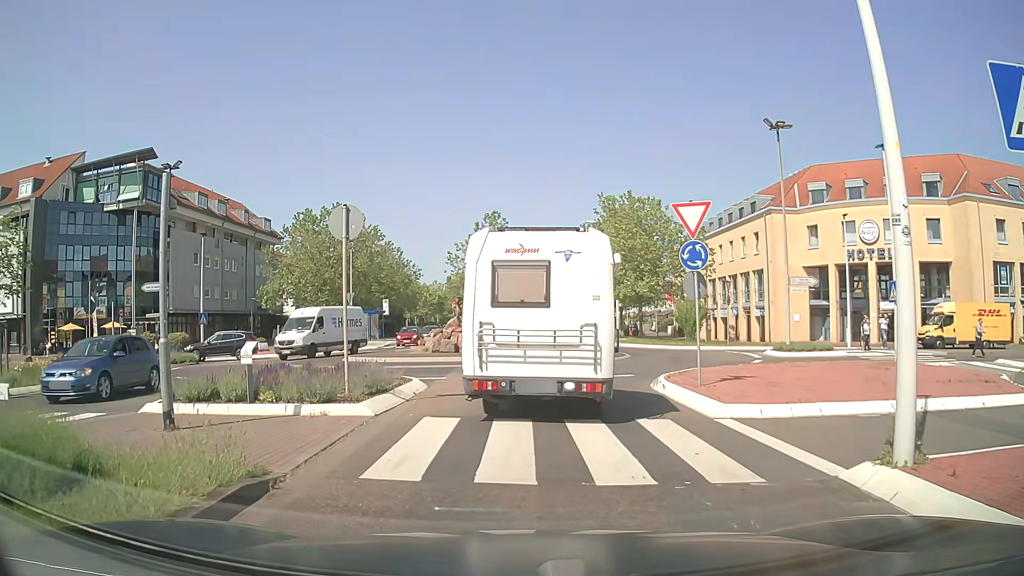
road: secondary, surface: asphalt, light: Day
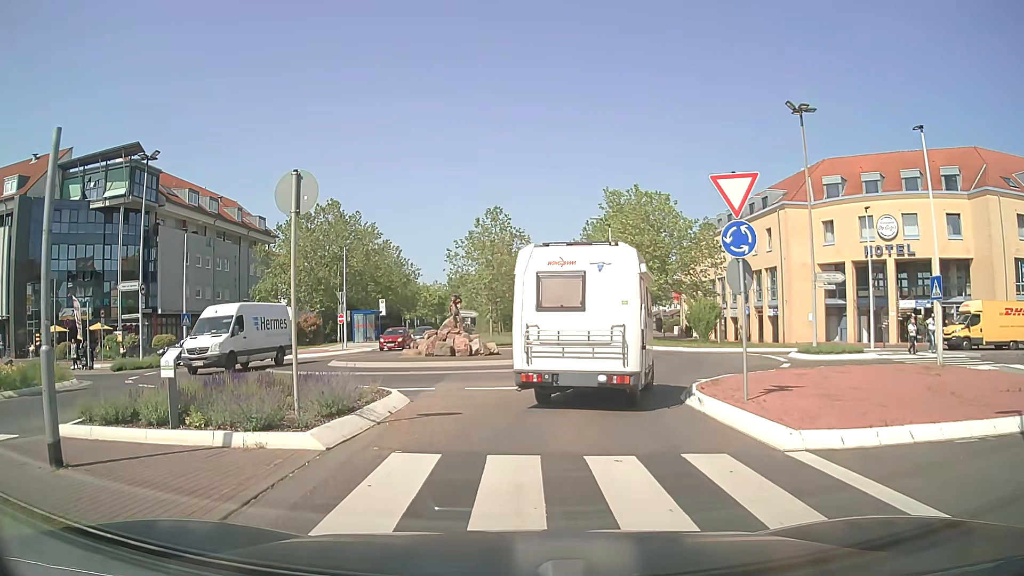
(-0.1, +2.7) m; -2°
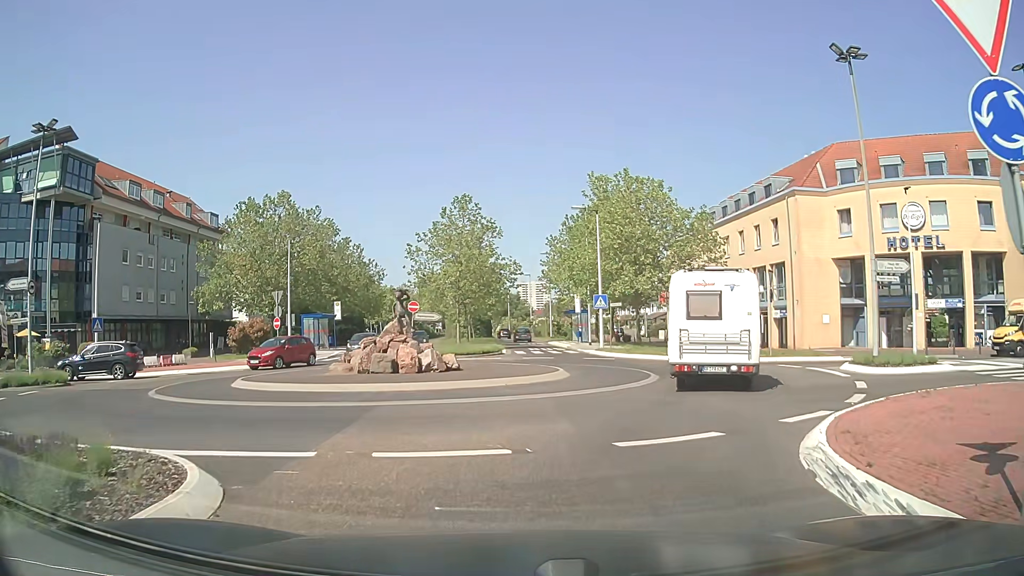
(+0.1, +7.4) m; +2°
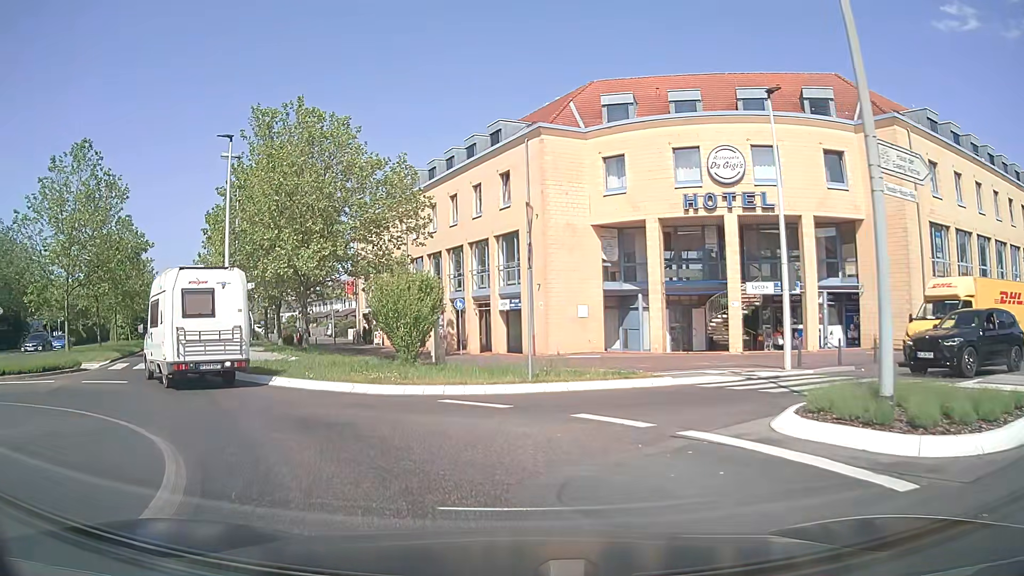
(+3.5, +14.6) m; +26°
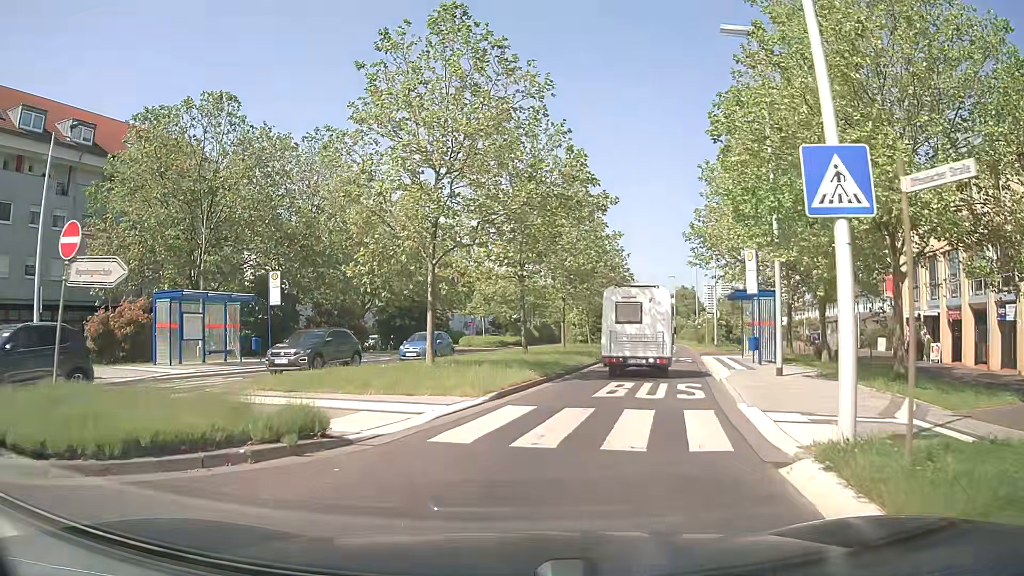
(-7.1, +15.1) m; -41°
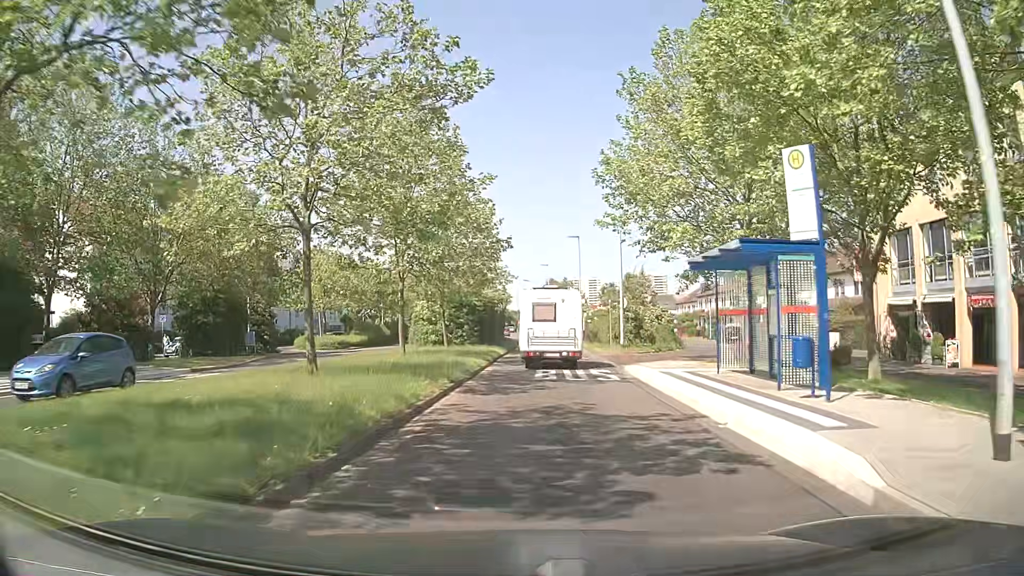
(+1.4, +13.9) m; +11°
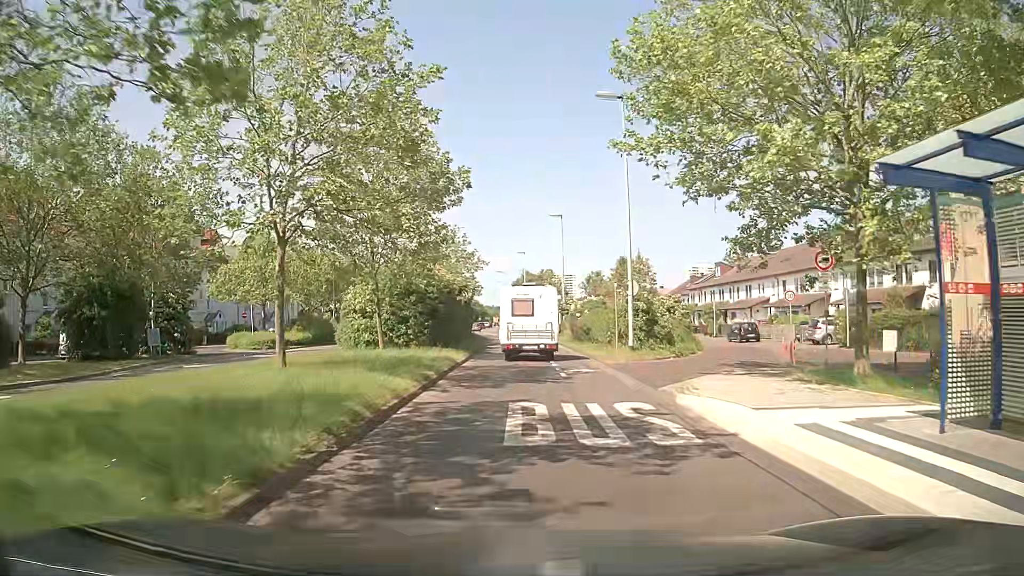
(+0.2, +10.5) m; +3°
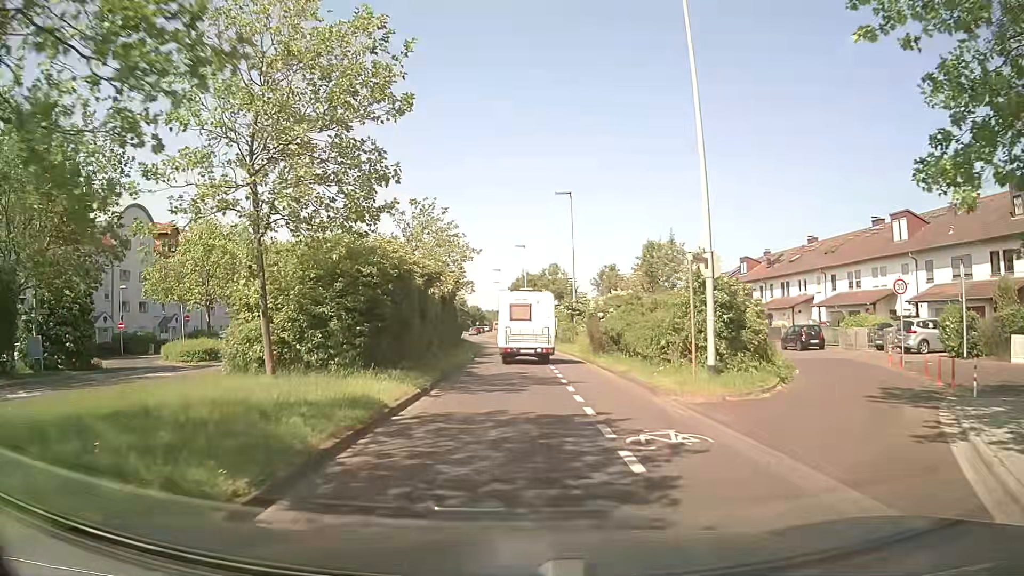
(-0.1, +11.0) m; 0°
(0, +10) (0, +20) (-1, +30) (-1, +40) (-2, +50) (-2, +60) (-3, +70) (-5, +80) (-6, +90) (-7, +100) m
